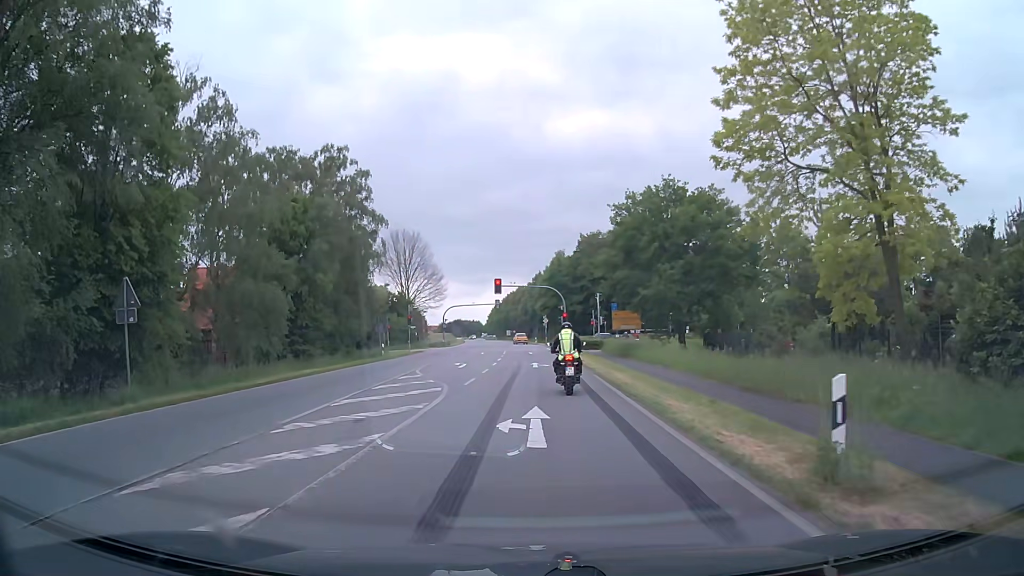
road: primary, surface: asphalt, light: Day
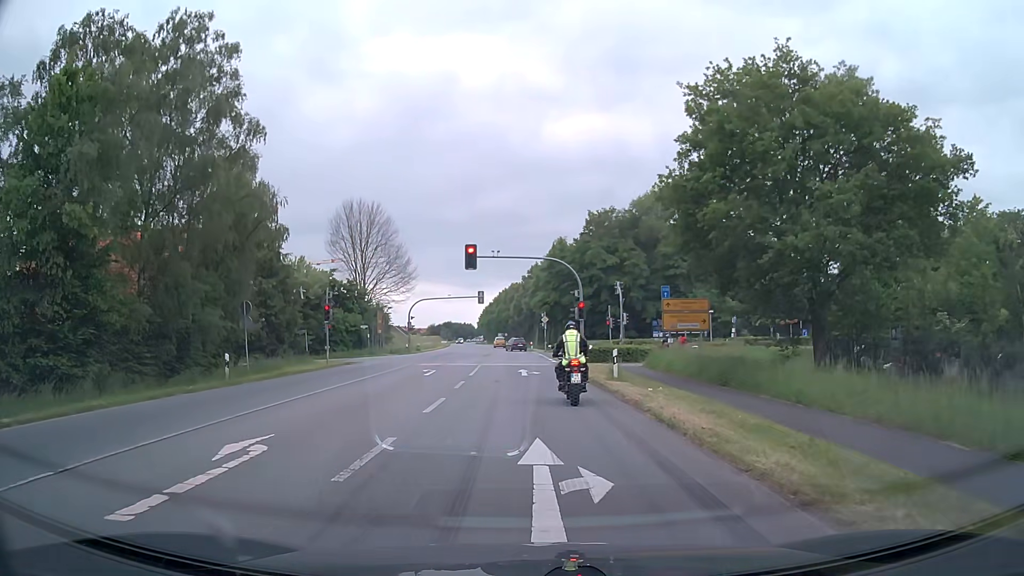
(+0.2, +24.2) m; +1°
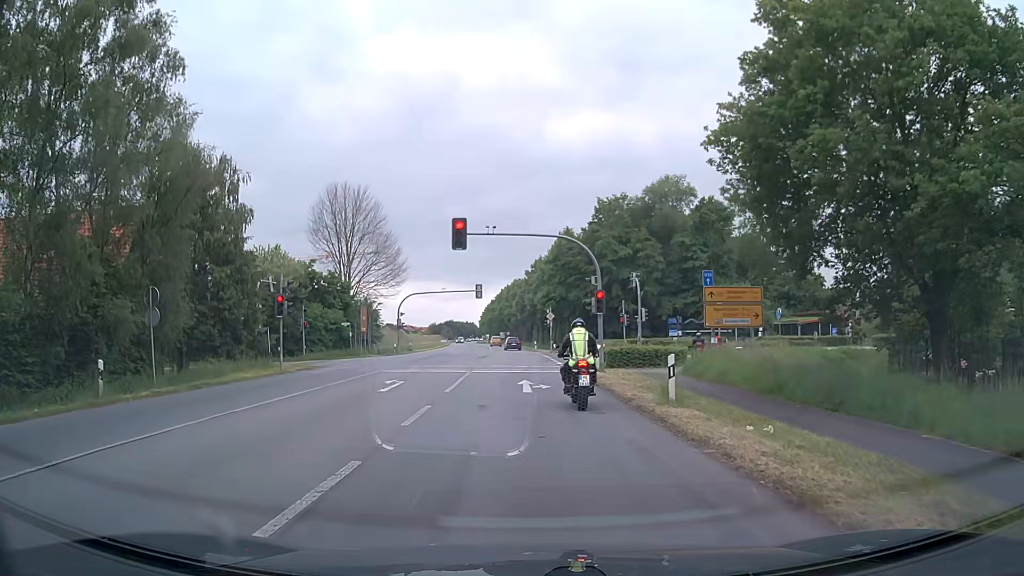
(-0.1, +7.8) m; -1°
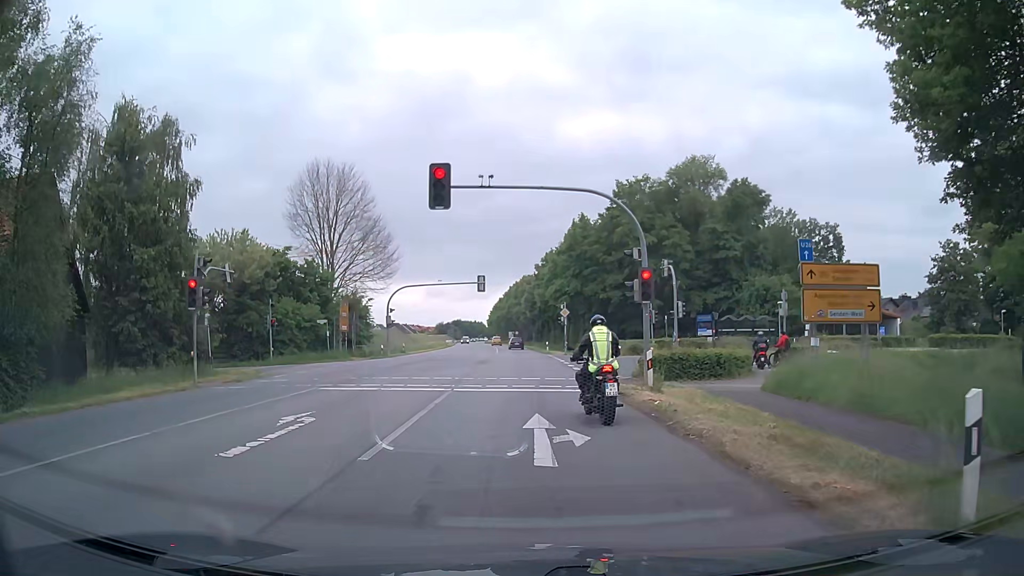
(0.0, +9.2) m; -1°
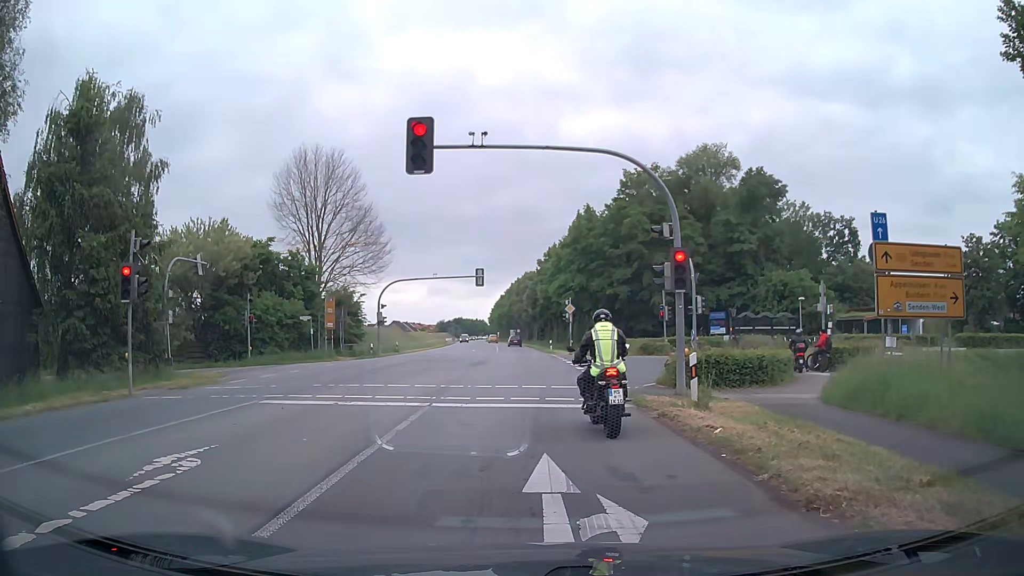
(0.0, +4.1) m; 0°
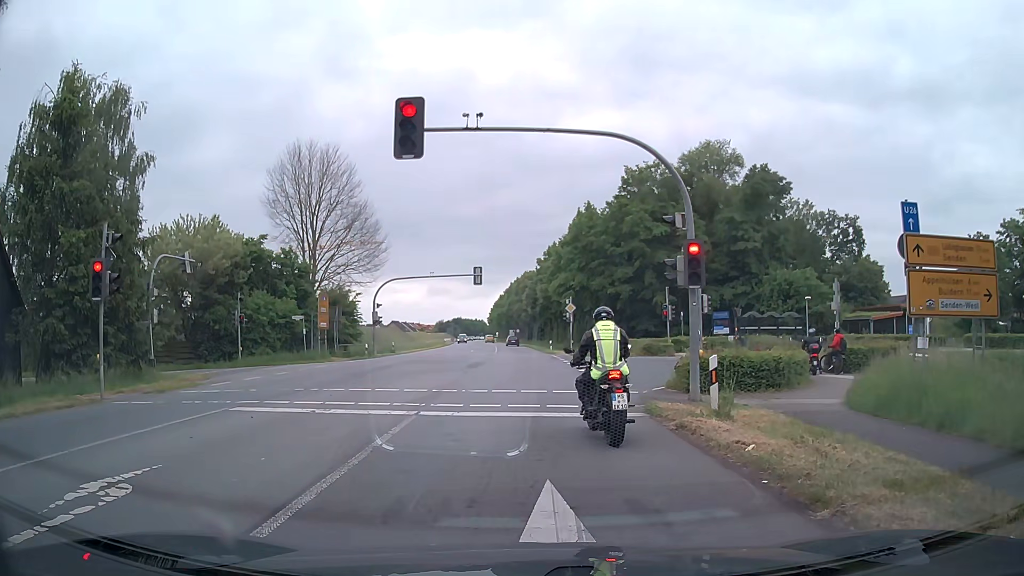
(0.0, +1.4) m; 0°
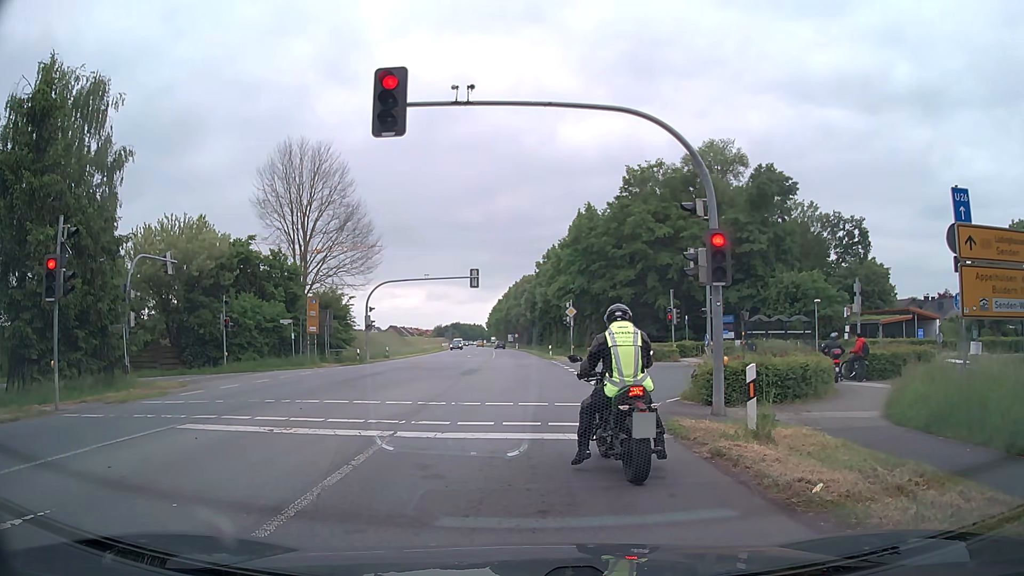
(0.0, +1.9) m; 0°
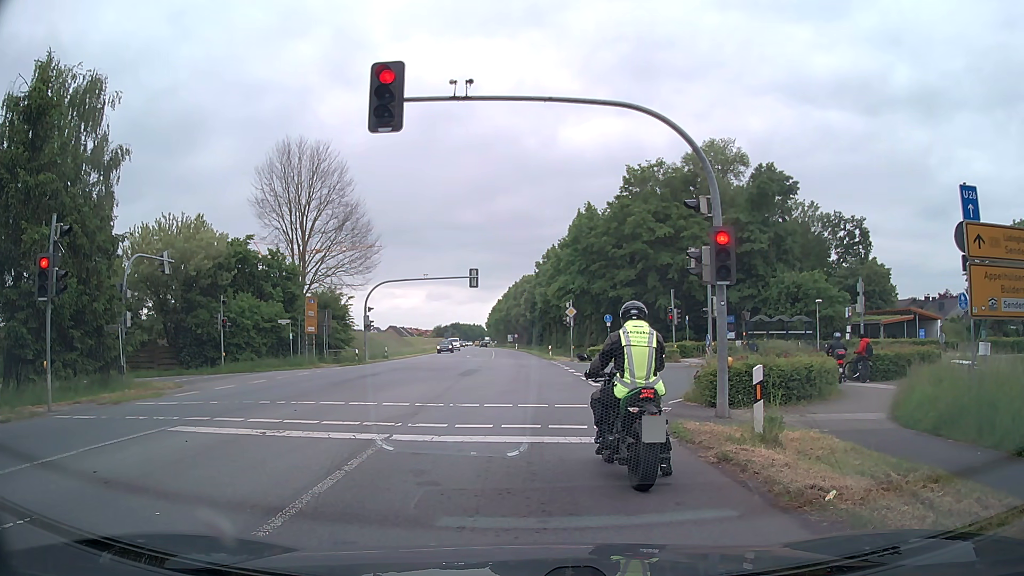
(0.0, +0.4) m; 0°
(0, +10) (0, +20) (0, +30) (0, +40) (-1, +50) (-1, +60) (-2, +70) (-2, +80) (-3, +90) (-4, +100) m
